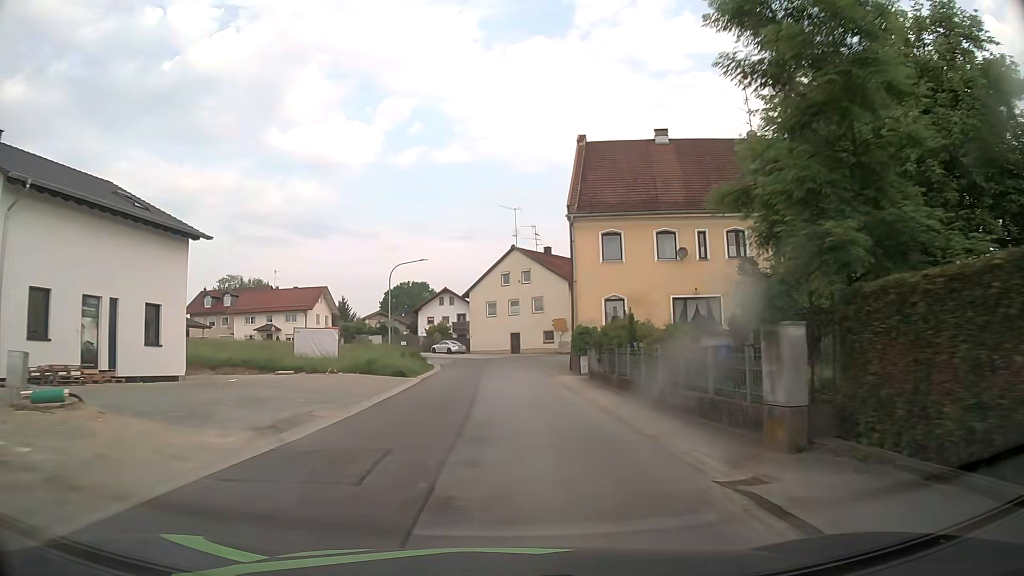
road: tertiary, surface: asphalt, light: Day
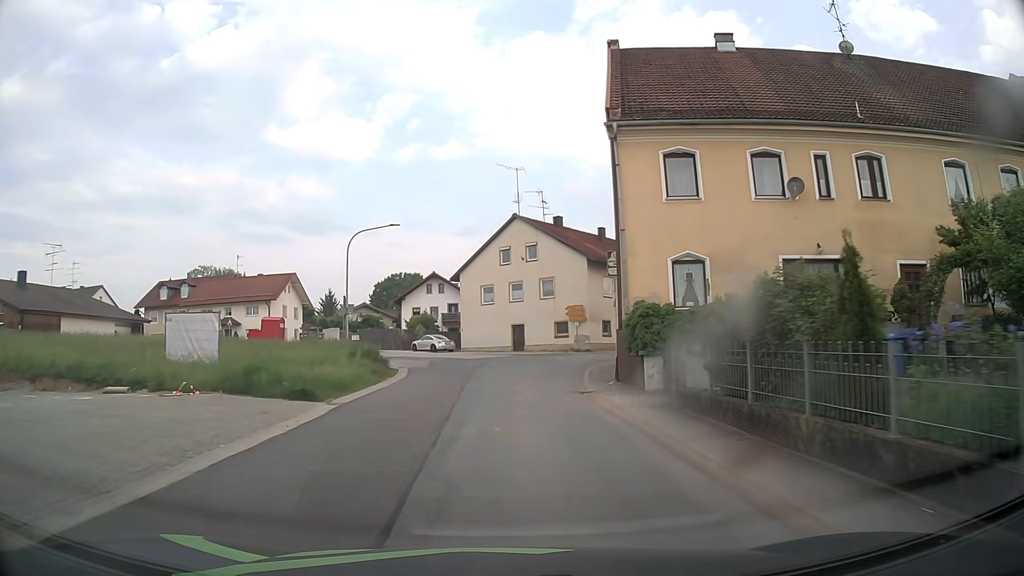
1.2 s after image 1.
(+0.1, +14.0) m; +1°
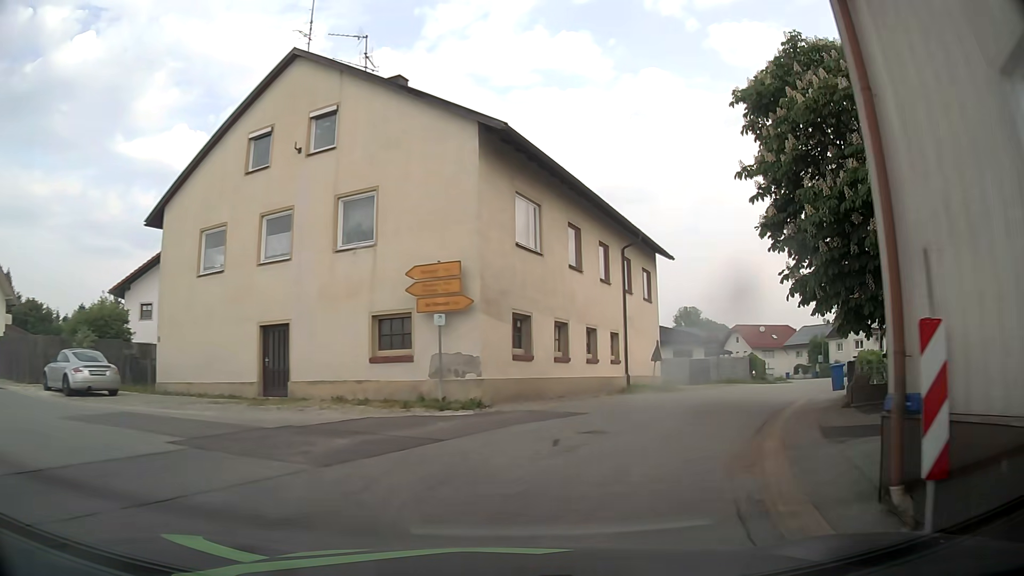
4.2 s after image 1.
(+1.8, +31.2) m; +13°
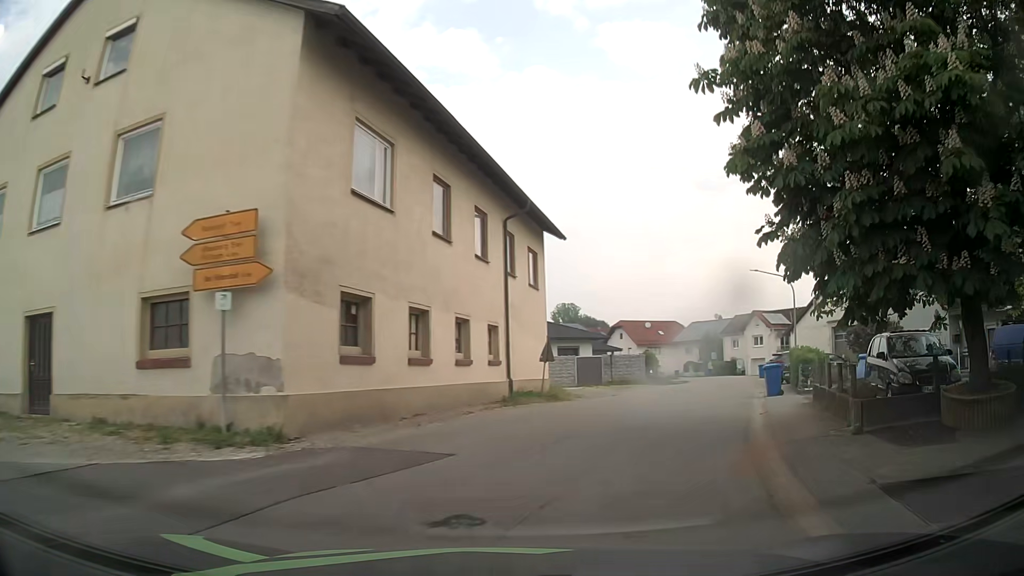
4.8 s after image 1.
(+0.6, +5.6) m; +12°
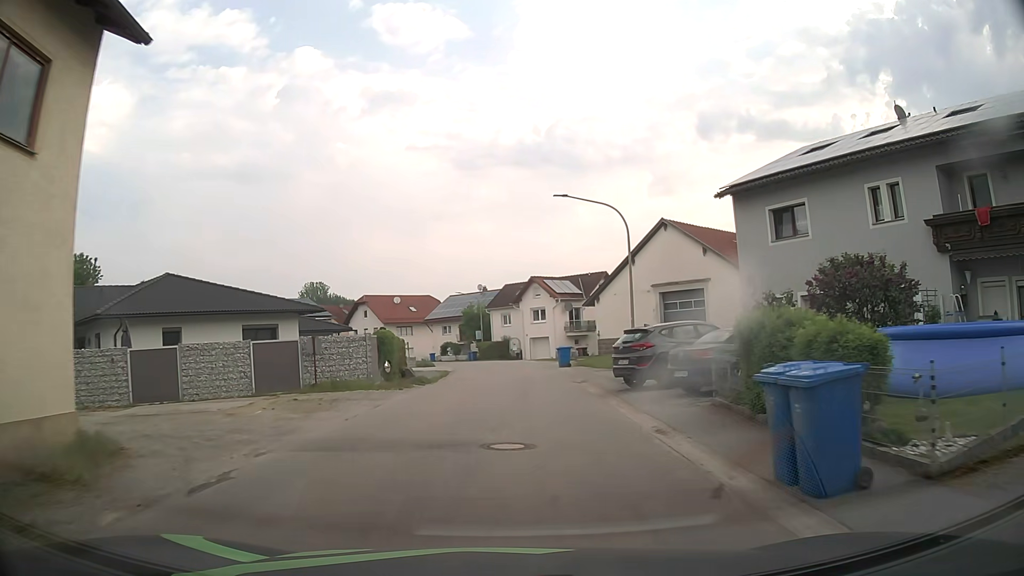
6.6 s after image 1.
(+4.0, +17.5) m; +22°
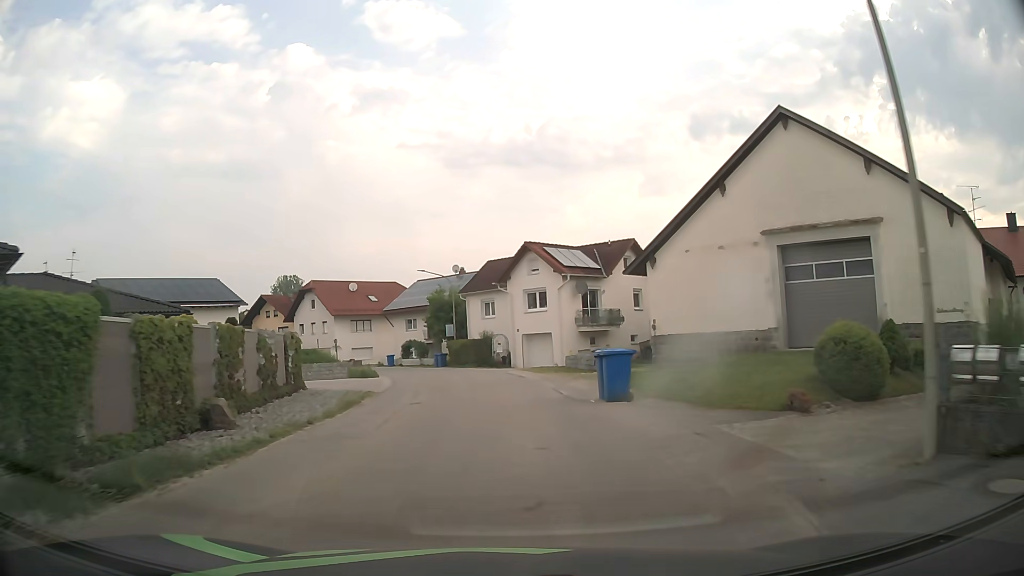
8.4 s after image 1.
(+0.3, +21.0) m; +1°
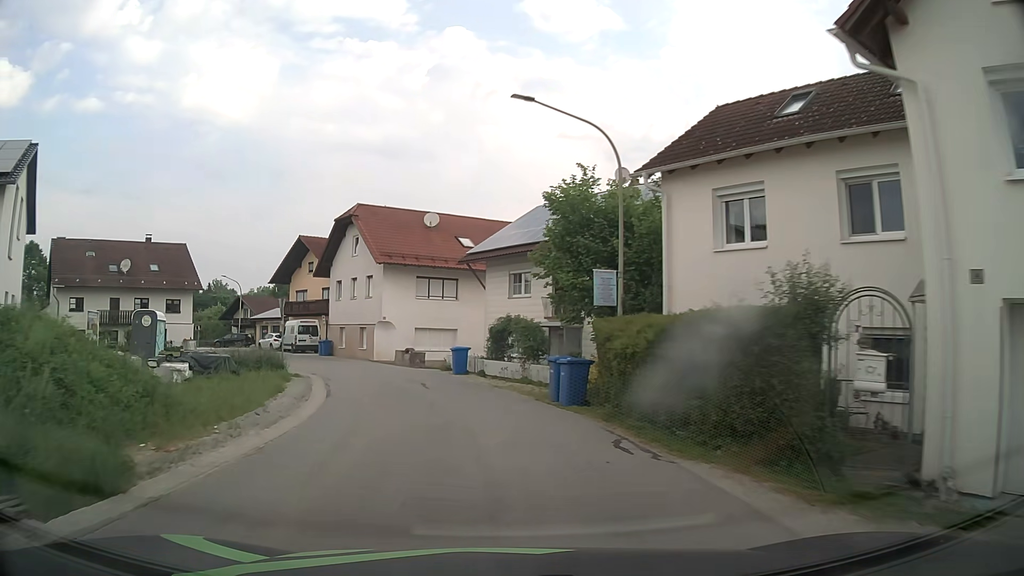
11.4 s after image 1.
(-2.8, +35.0) m; -13°
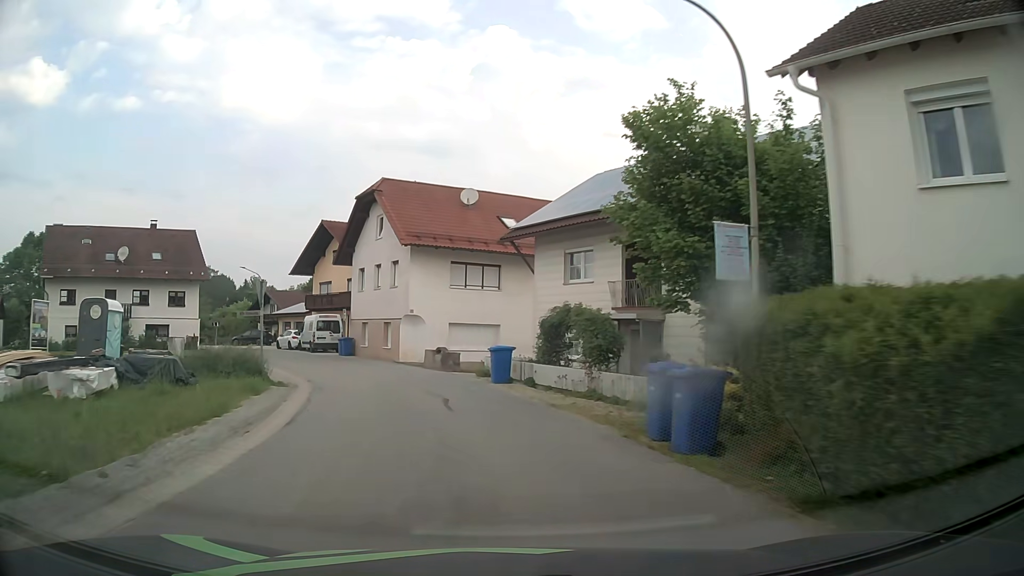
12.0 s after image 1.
(-0.2, +6.6) m; -3°
(-1, +10) (-3, +20) (-7, +29) (-12, +38) (-17, +46) (-24, +53) (-32, +59) (-40, +65) (-49, +70) (-57, +75) m
